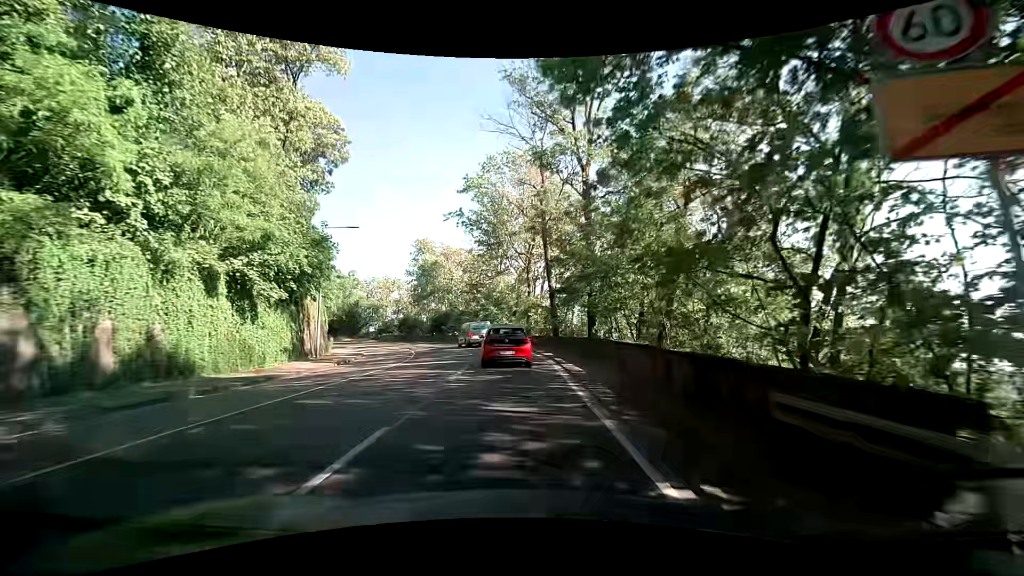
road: secondary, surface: asphalt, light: Day
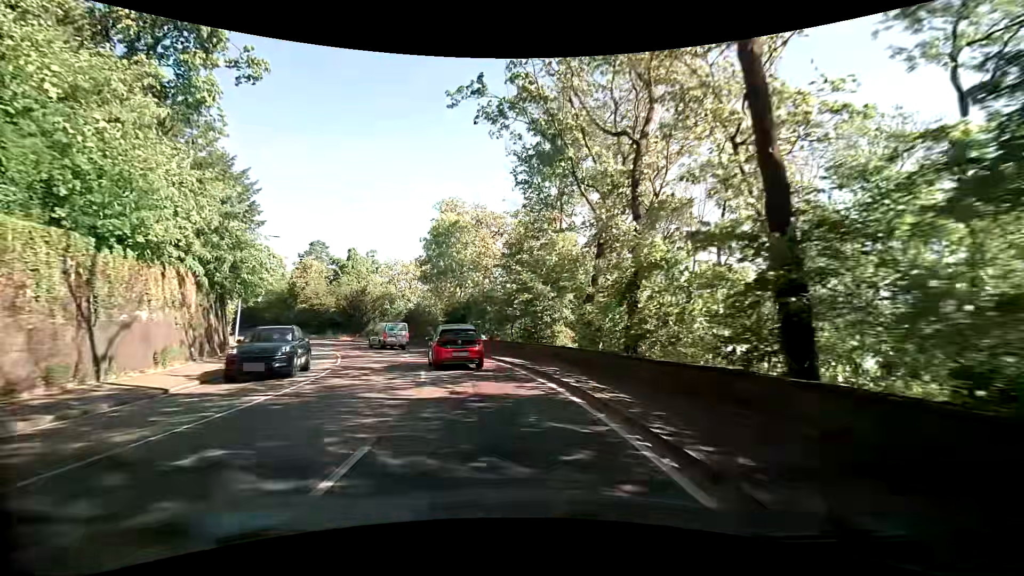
(-0.9, +25.6) m; -6°
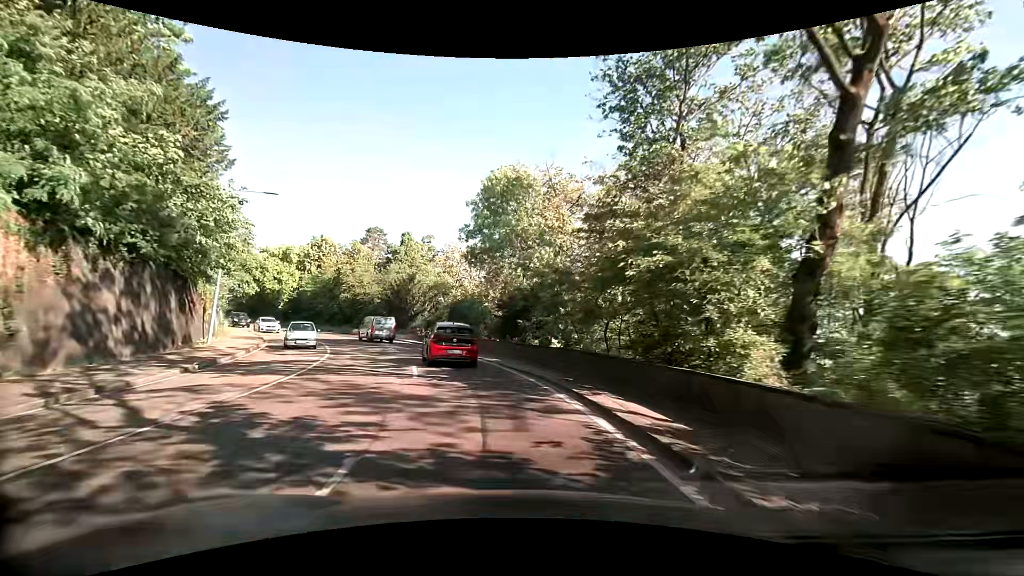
(-1.0, +12.3) m; -9°
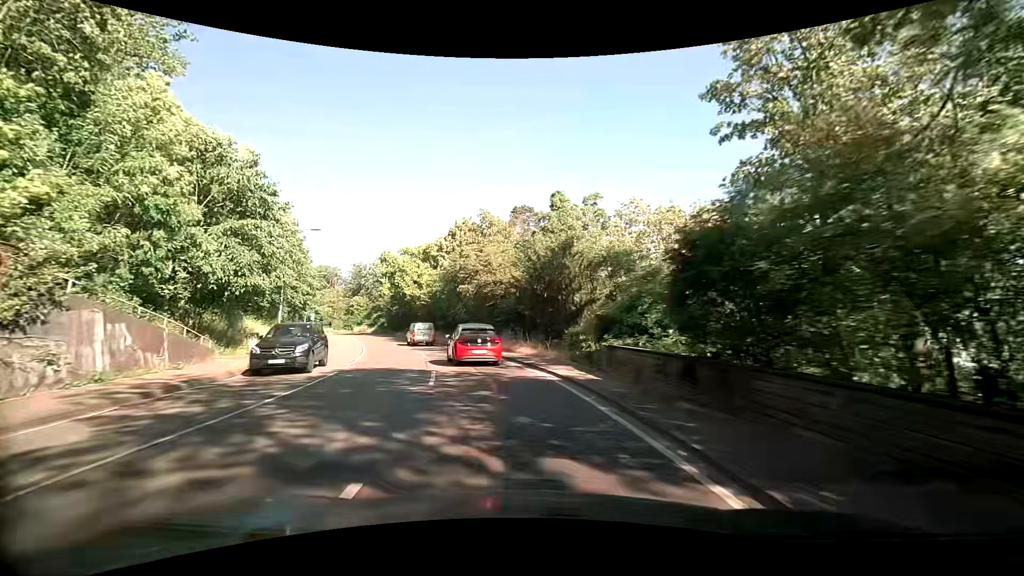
(-4.1, +24.9) m; -21°
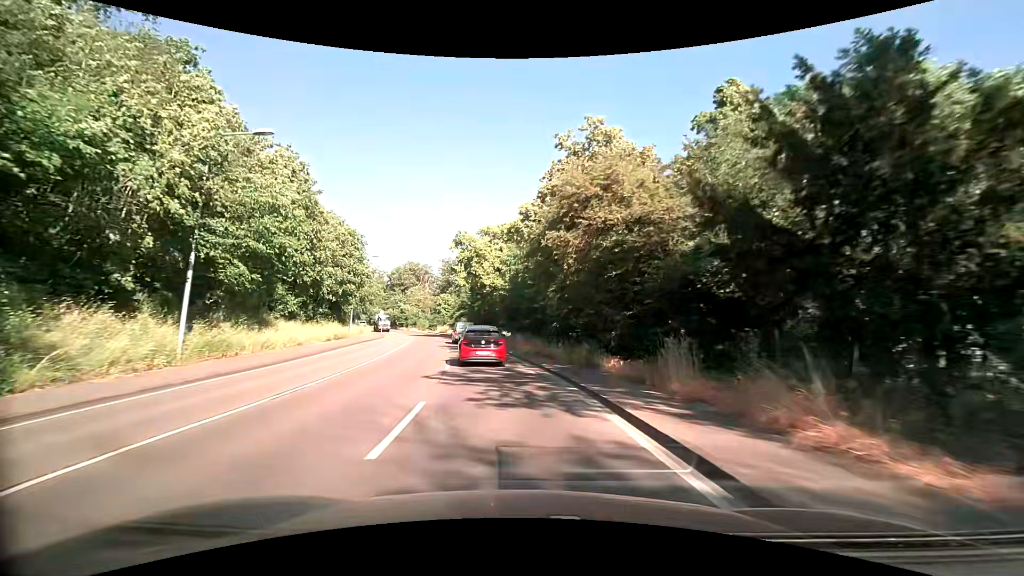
(-1.7, +20.0) m; -10°
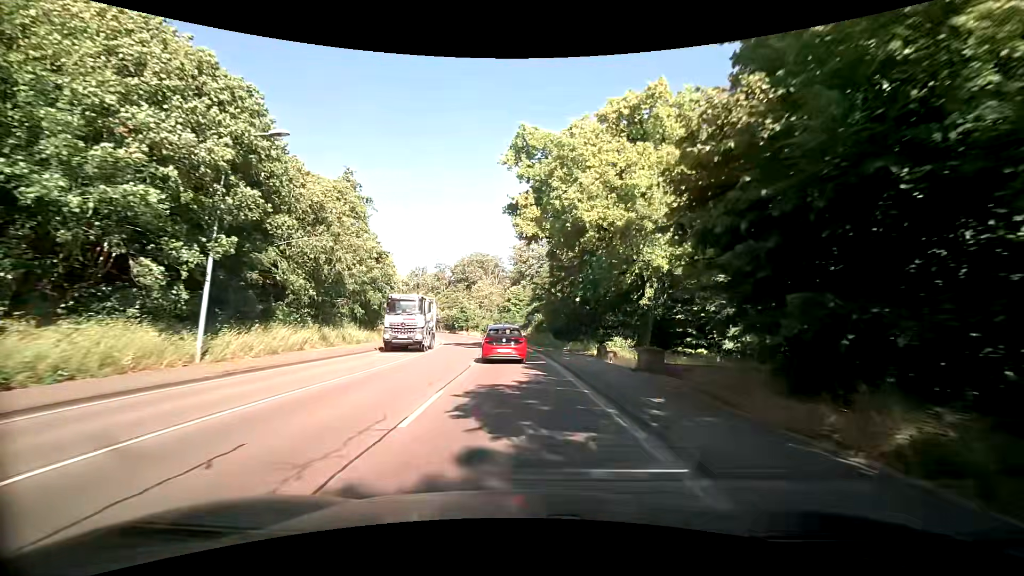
(-3.7, +35.0) m; -9°
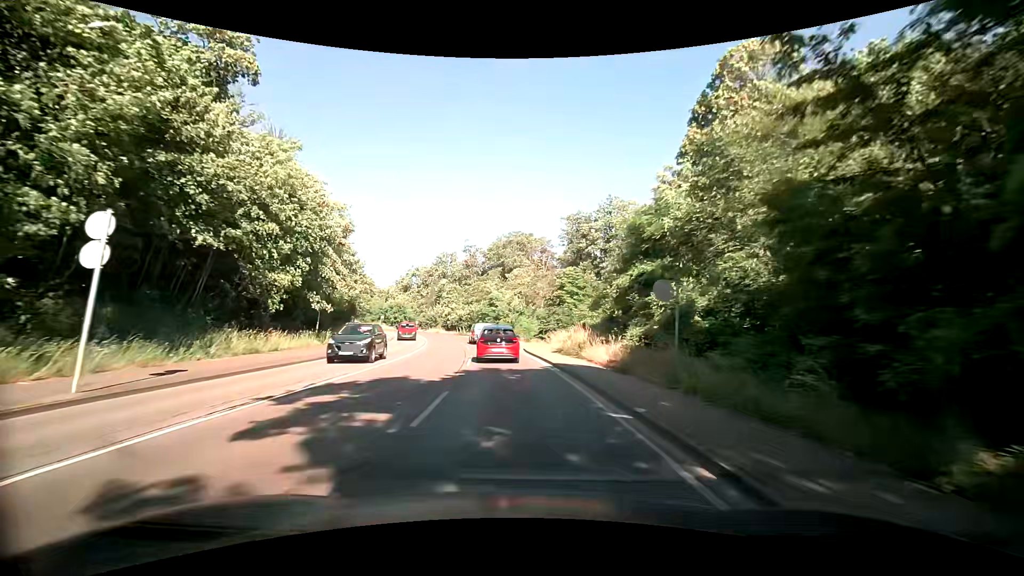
(-1.6, +36.4) m; -4°
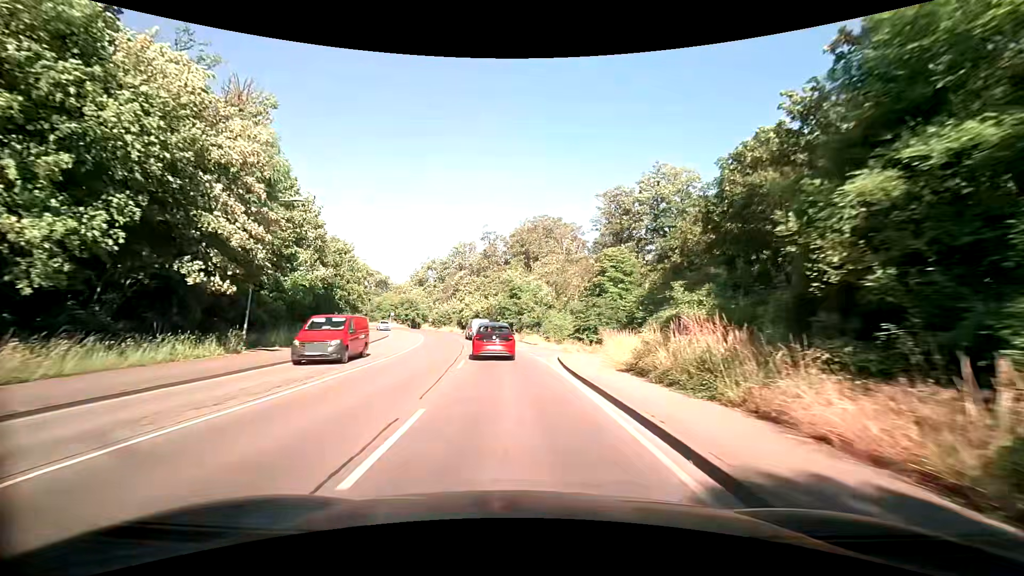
(-0.6, +14.6) m; -5°
(0, +10) (-1, +20) (-2, +30) (-3, +40) (-5, +50) (-7, +59) (-10, +69) (-14, +78) (-19, +87) (-24, +96) m
